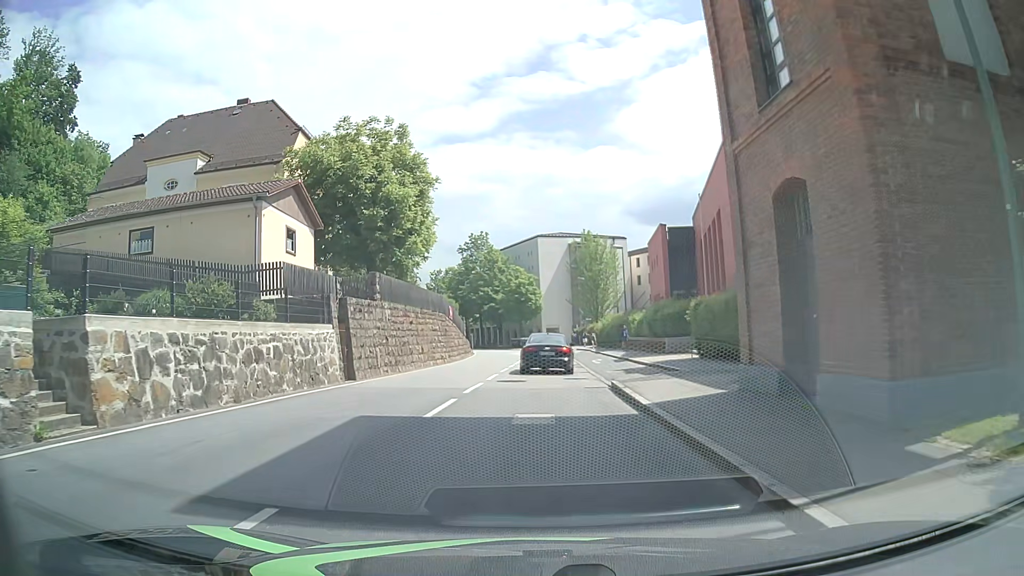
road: tertiary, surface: asphalt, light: Day
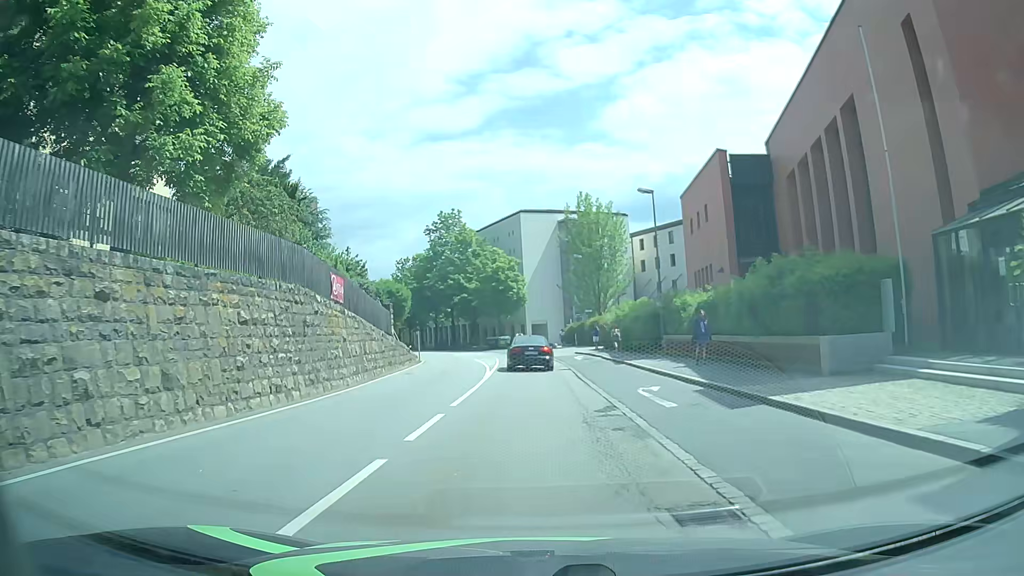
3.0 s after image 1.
(+0.4, +20.4) m; +1°
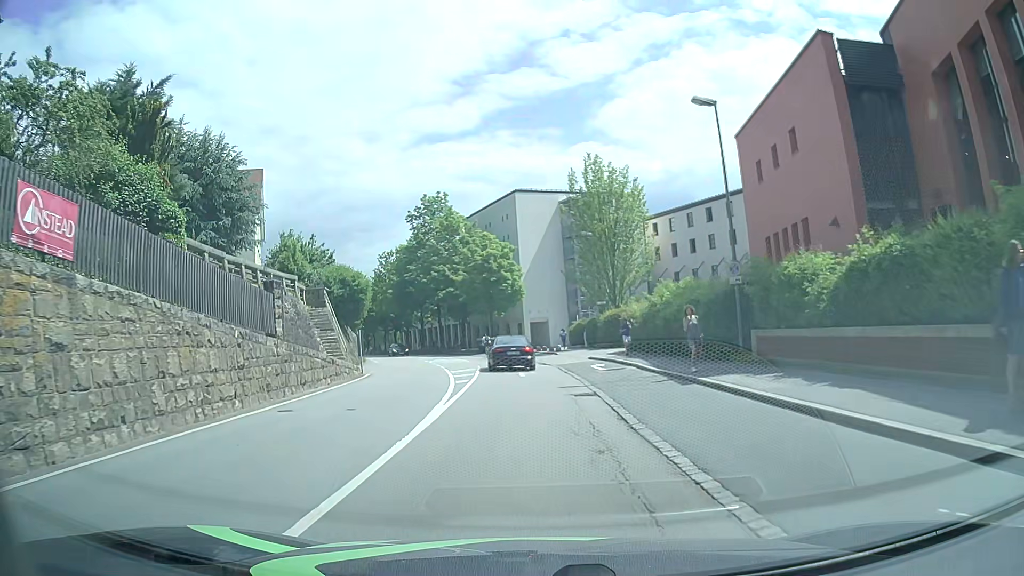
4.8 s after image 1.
(+0.1, +12.9) m; 0°
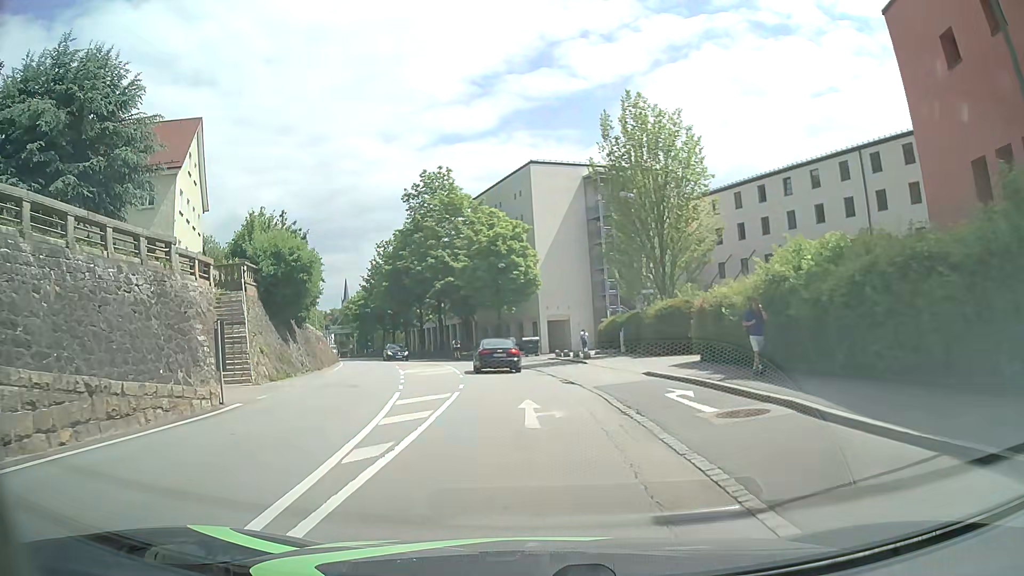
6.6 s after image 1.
(0.0, +13.3) m; 0°
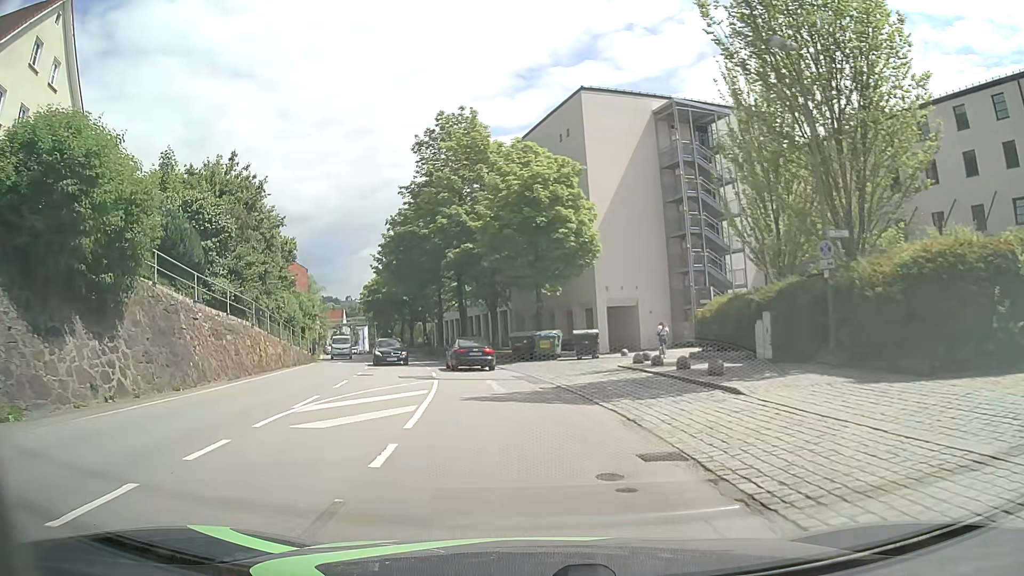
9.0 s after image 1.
(-0.7, +18.0) m; -4°
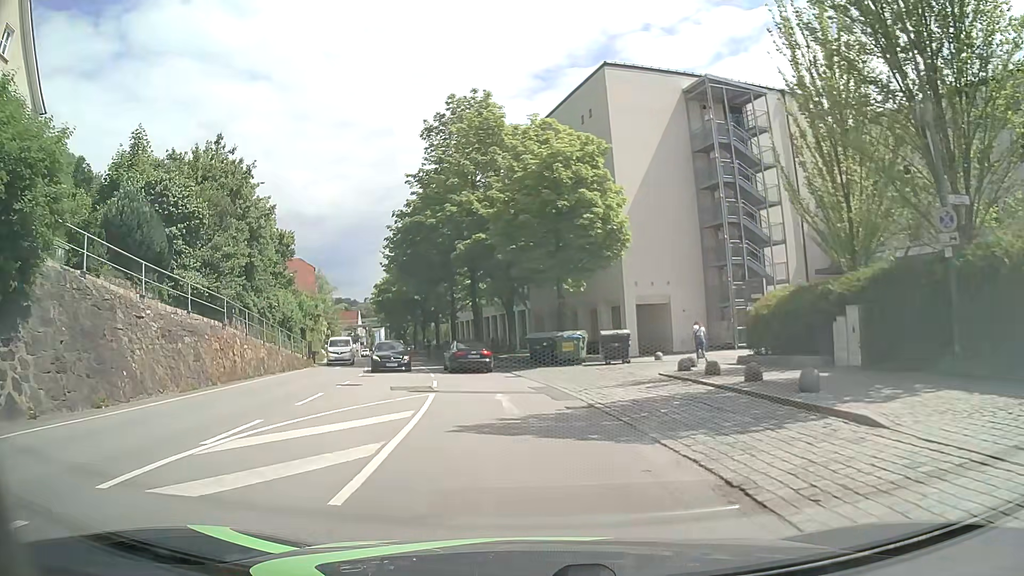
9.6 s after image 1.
(-0.1, +4.6) m; -2°
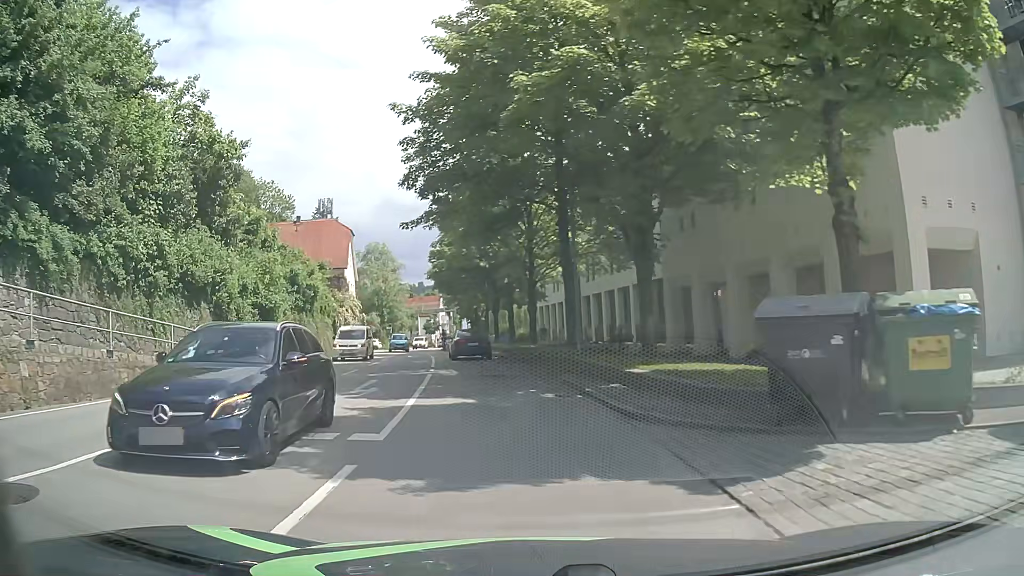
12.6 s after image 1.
(-1.6, +23.0) m; -8°
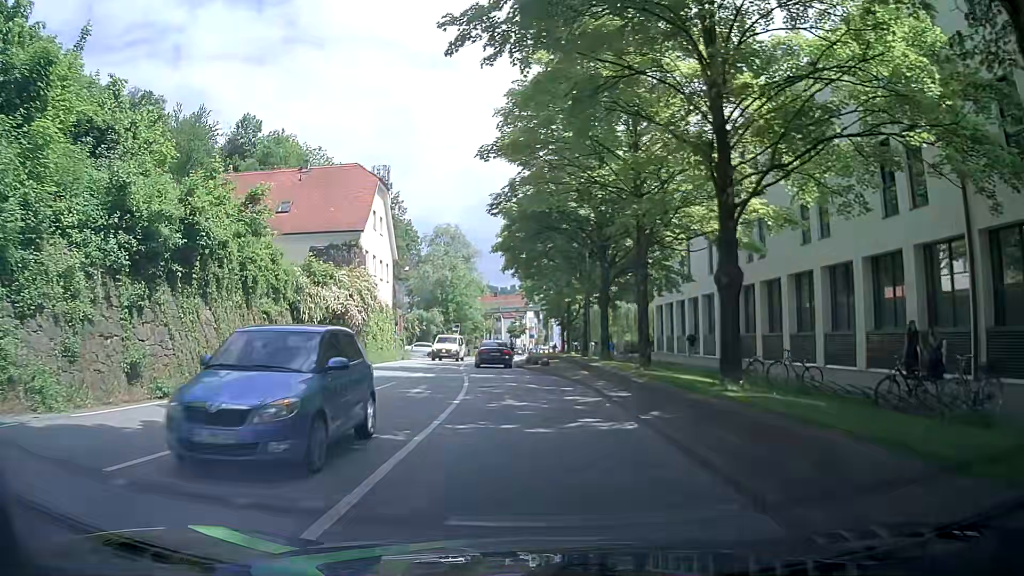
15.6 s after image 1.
(-2.0, +22.4) m; -8°
(0, +10) (-1, +20) (-2, +30) (-3, +40) (-4, +50) (-4, +60) (-3, +70) (-3, +80) (-2, +90) (-1, +100) m
